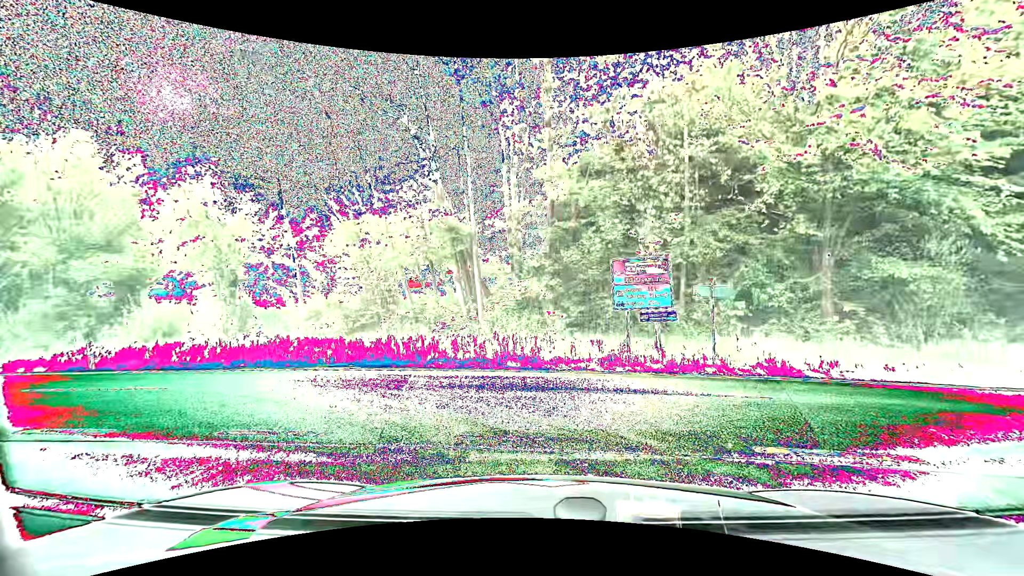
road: tertiary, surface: asphalt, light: Day
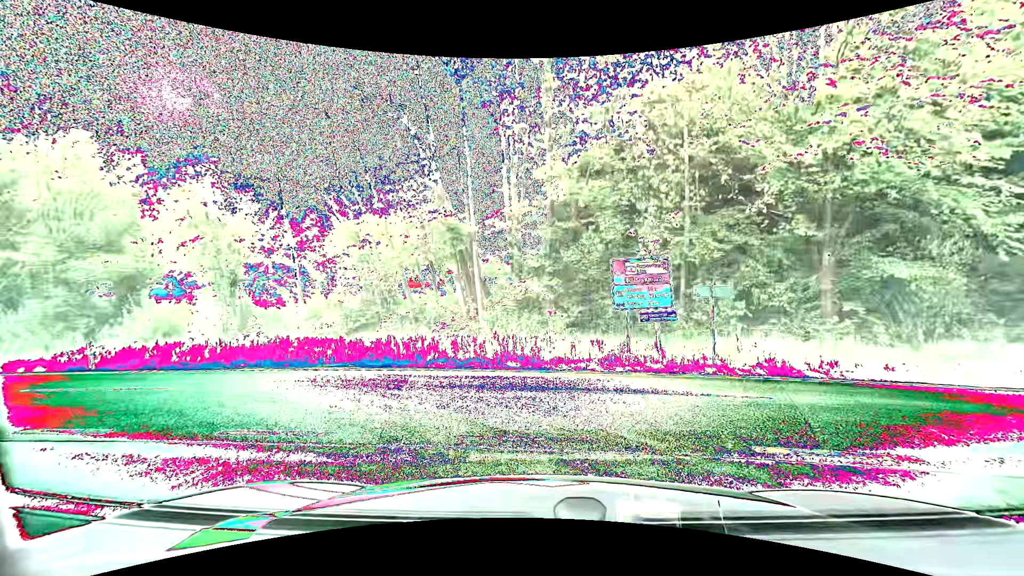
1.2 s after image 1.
(0.0, 0.0) m; 0°
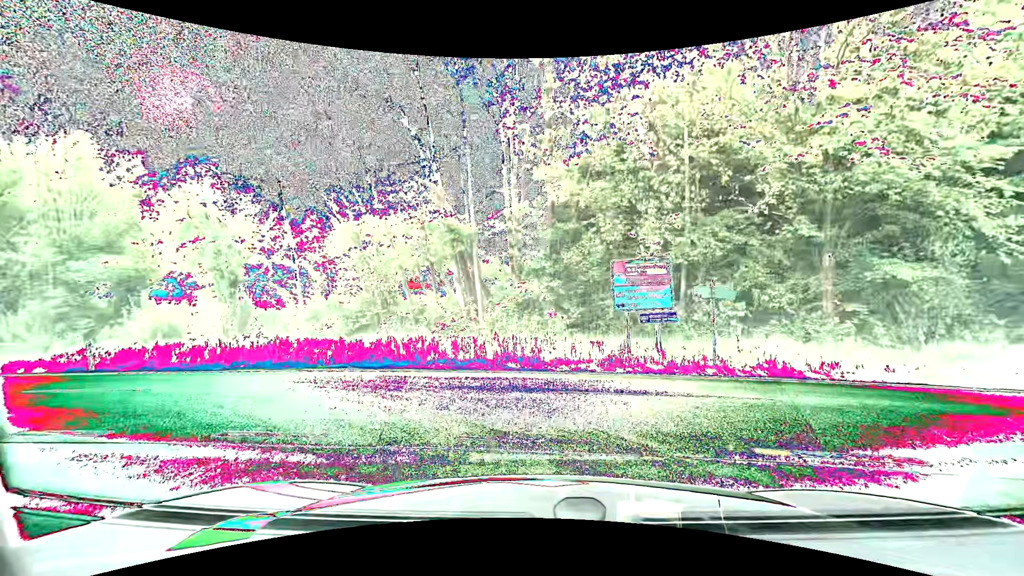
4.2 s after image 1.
(0.0, 0.0) m; 0°
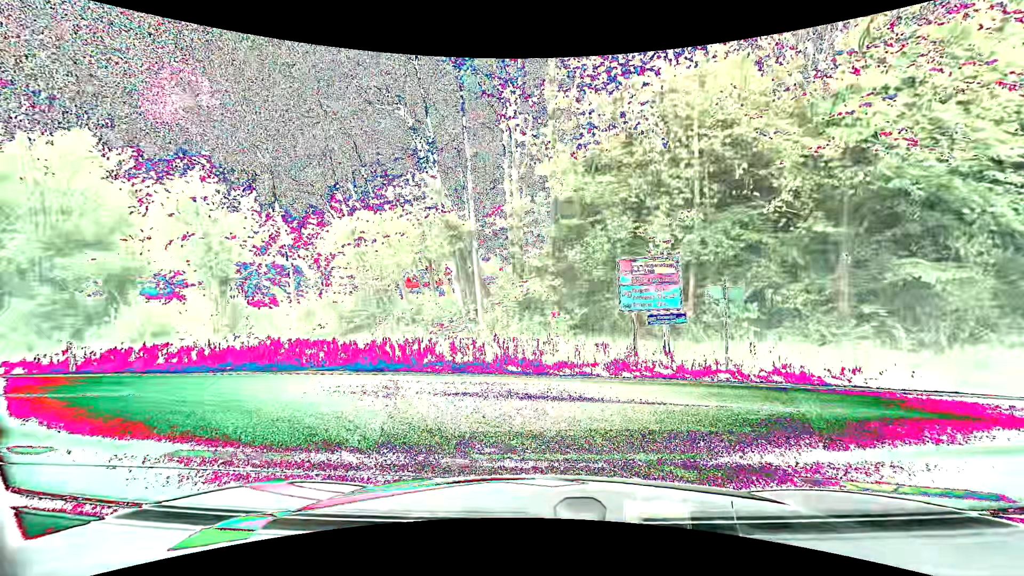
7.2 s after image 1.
(0.0, +0.8) m; 0°
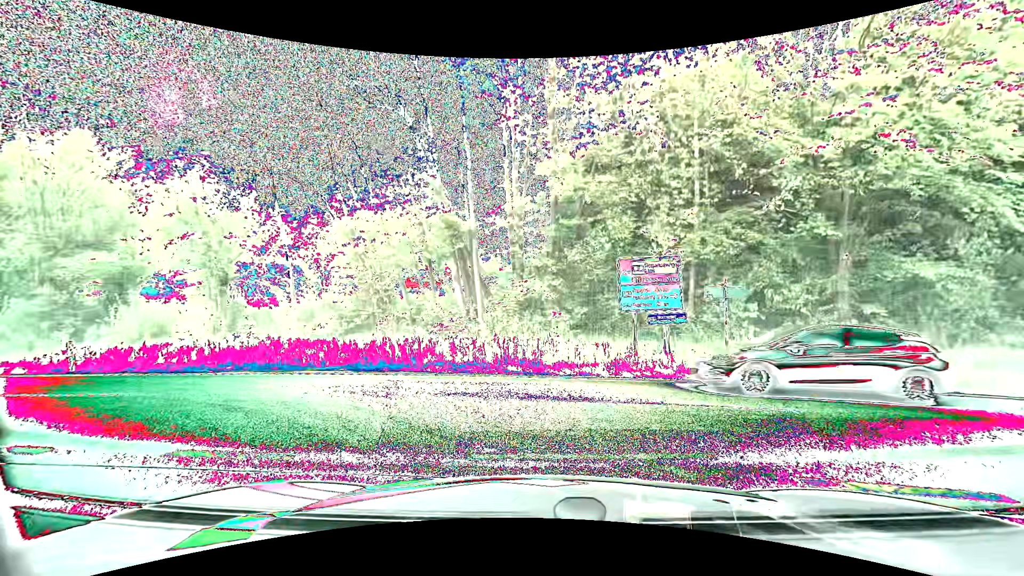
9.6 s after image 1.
(0.0, +0.1) m; 0°
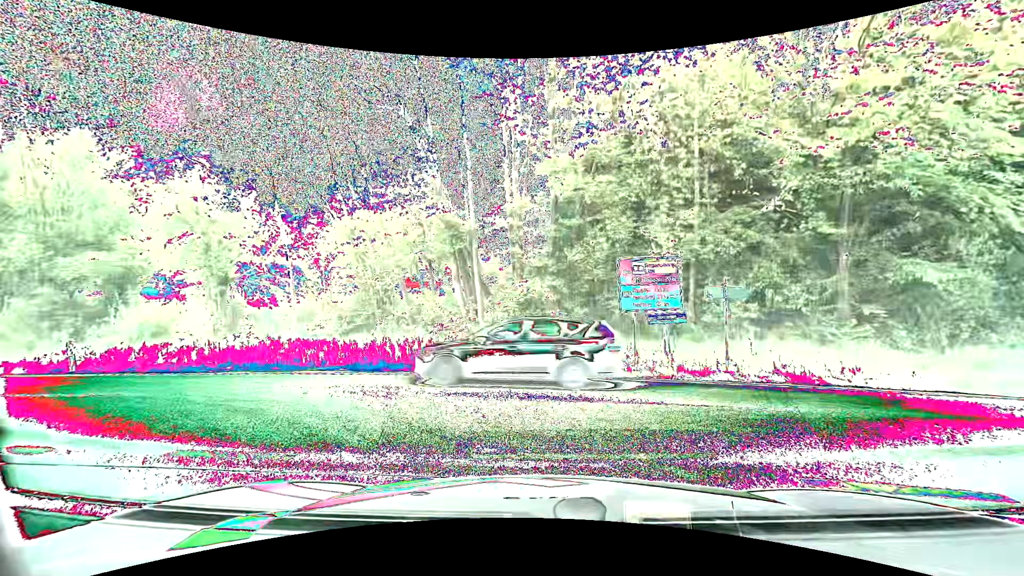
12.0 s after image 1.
(0.0, 0.0) m; 0°
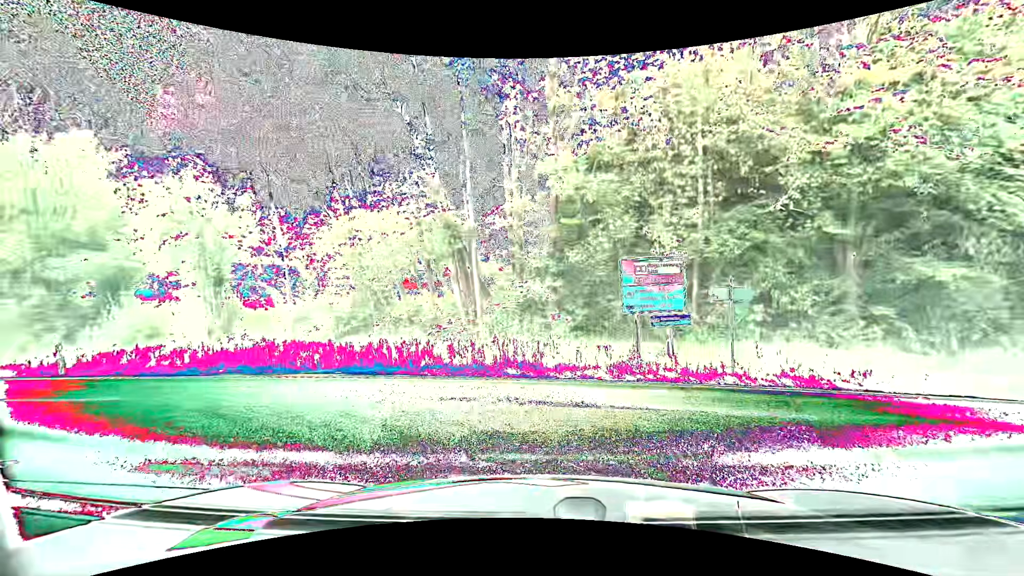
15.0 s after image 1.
(0.0, +0.4) m; 0°
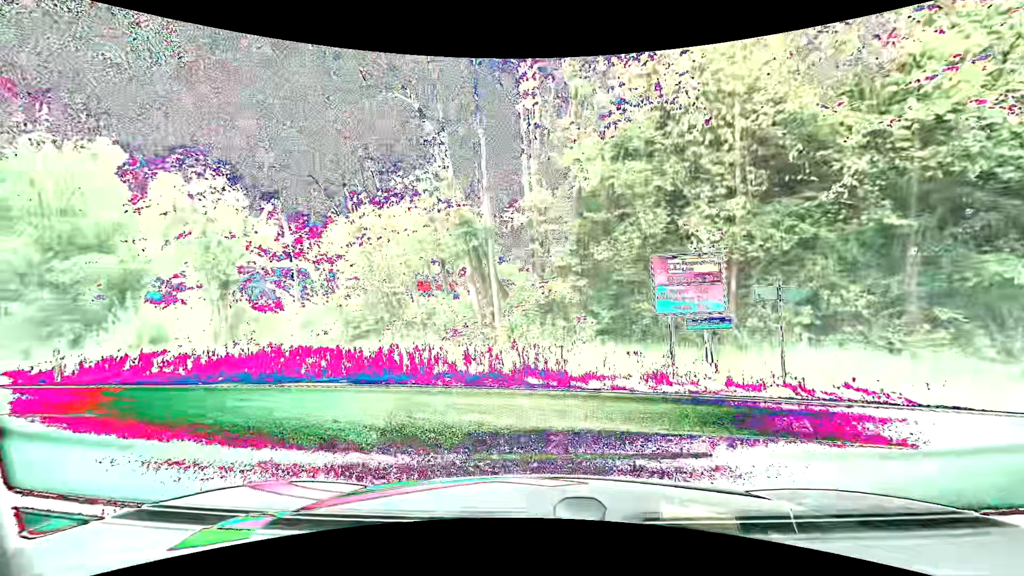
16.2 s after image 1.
(0.0, +1.5) m; -5°
(-4, +9) (-13, +13) (-22, +15) (-32, +17) (-42, +19) (-52, +21) (-62, +22) (-72, +24) (-81, +26) (-91, +27) m
